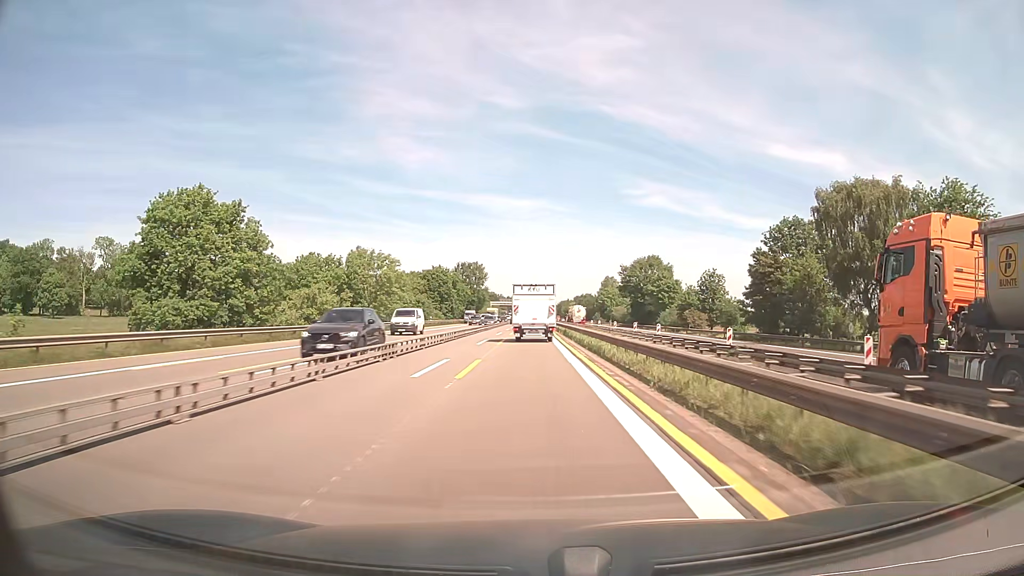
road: motorway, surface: asphalt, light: Day
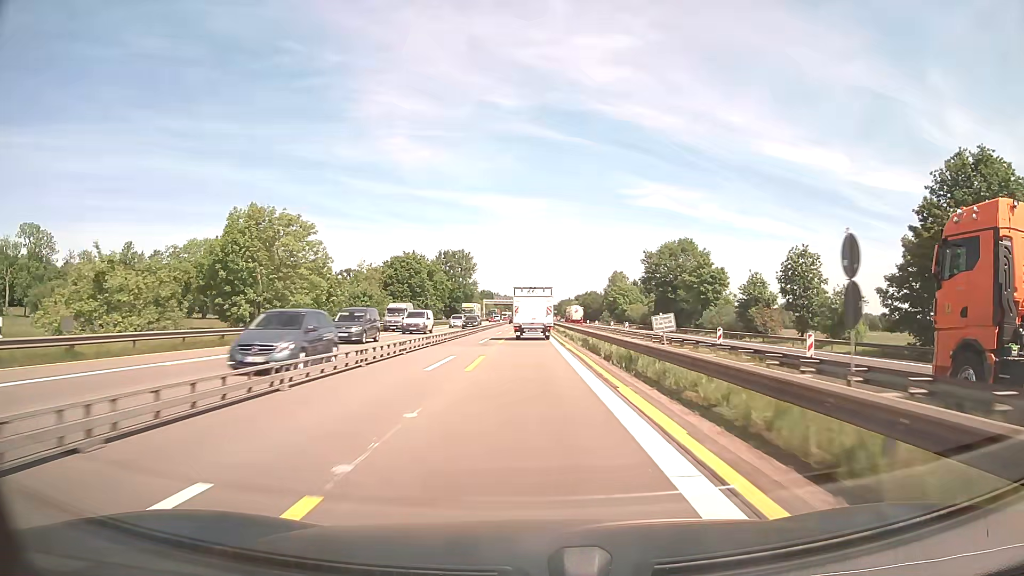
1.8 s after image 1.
(+0.1, +34.4) m; 0°
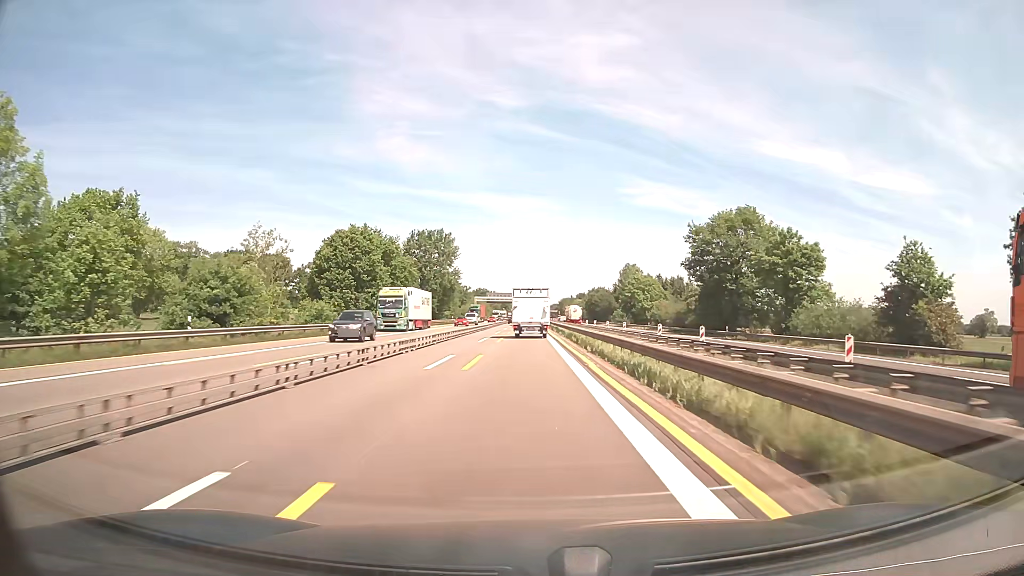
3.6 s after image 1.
(0.0, +35.8) m; 0°
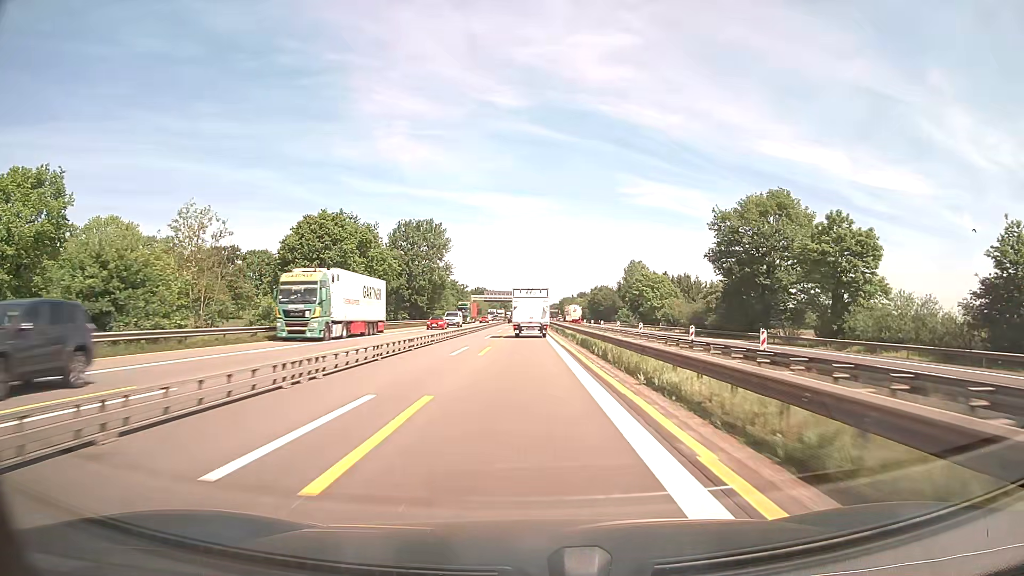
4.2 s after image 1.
(0.0, +12.1) m; 0°
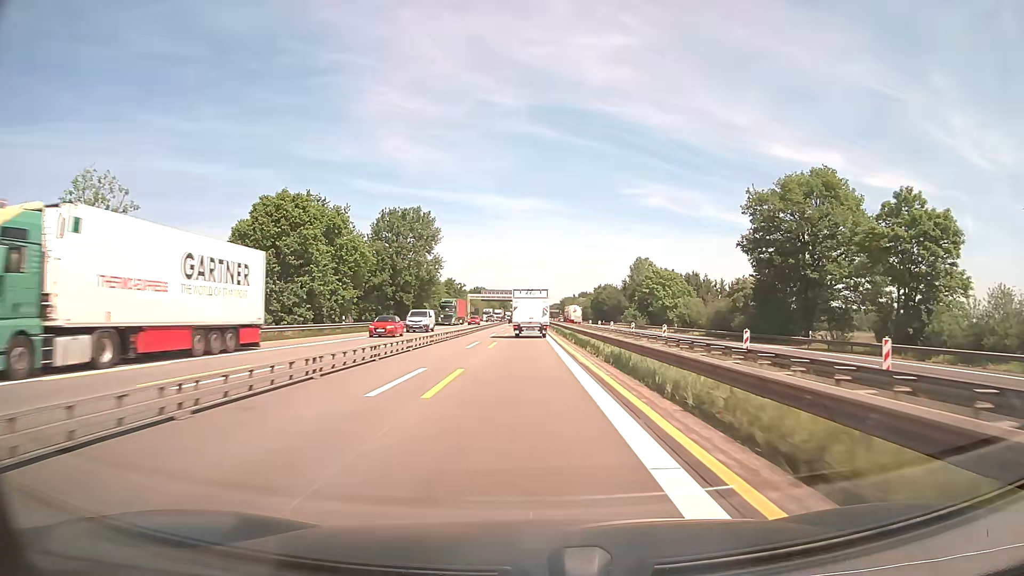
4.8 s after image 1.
(0.0, +12.2) m; 0°
